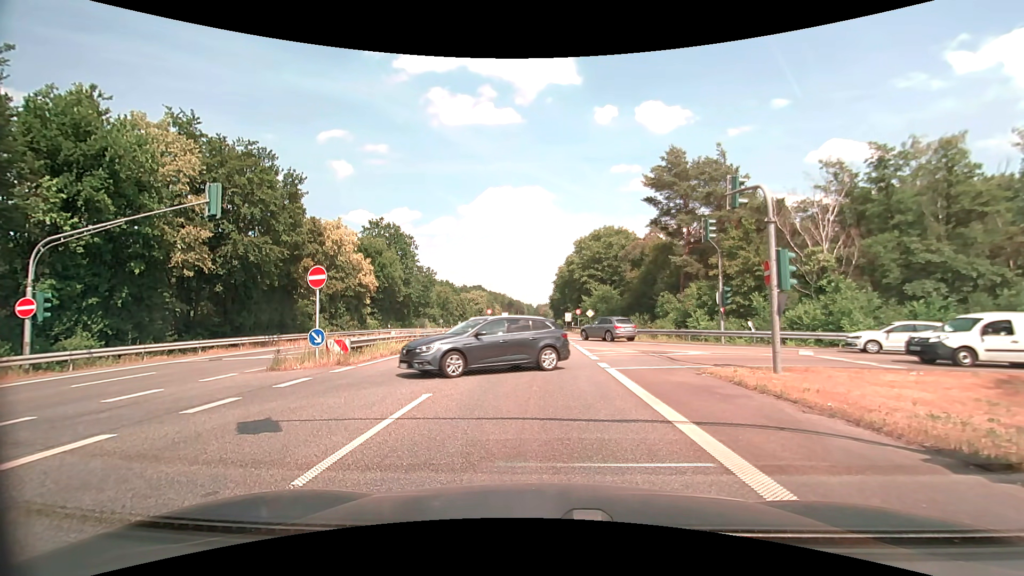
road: secondary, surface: asphalt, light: Day
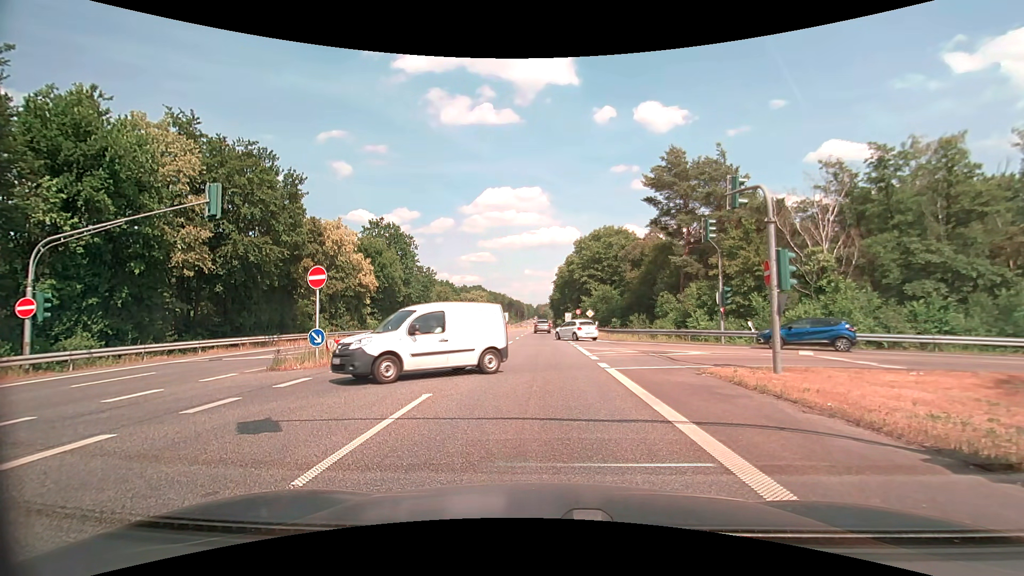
(0.0, 0.0) m; 0°
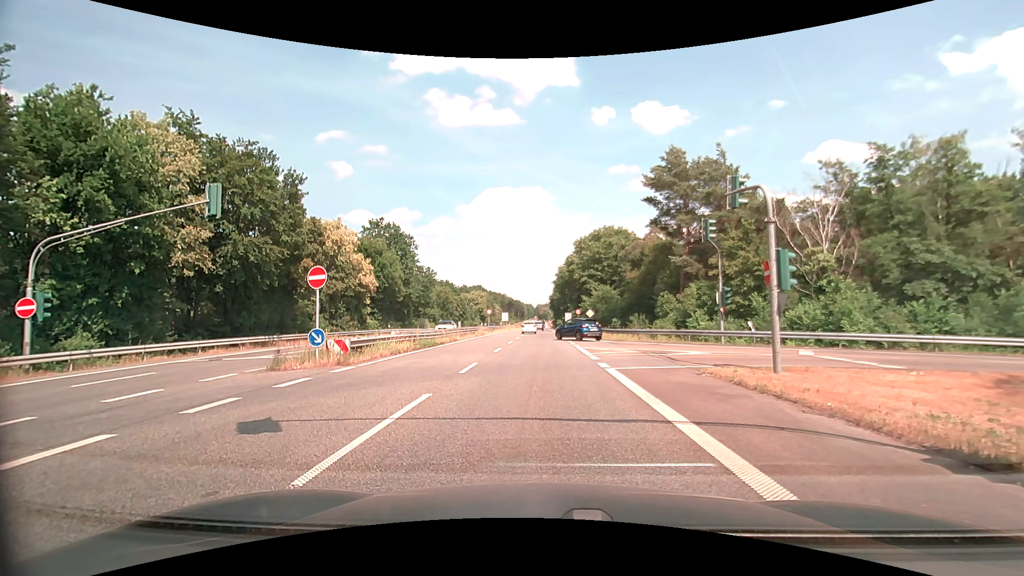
(0.0, 0.0) m; 0°
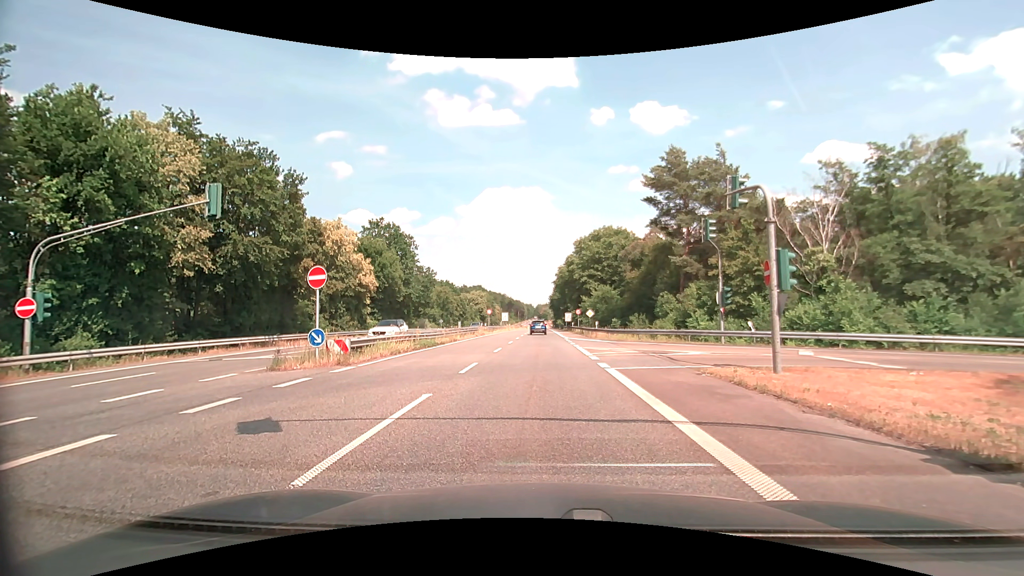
(0.0, 0.0) m; 0°
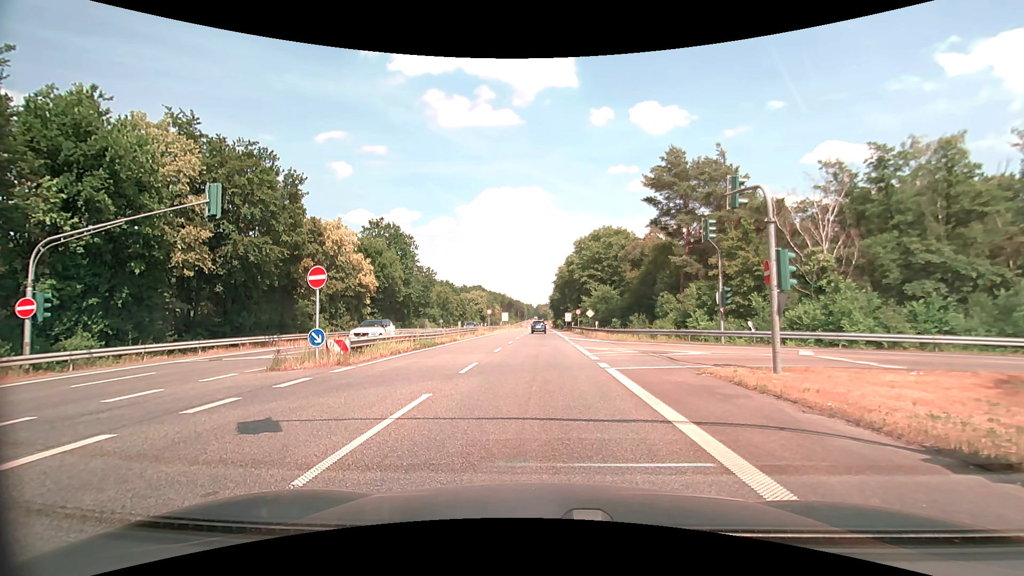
(0.0, 0.0) m; 0°
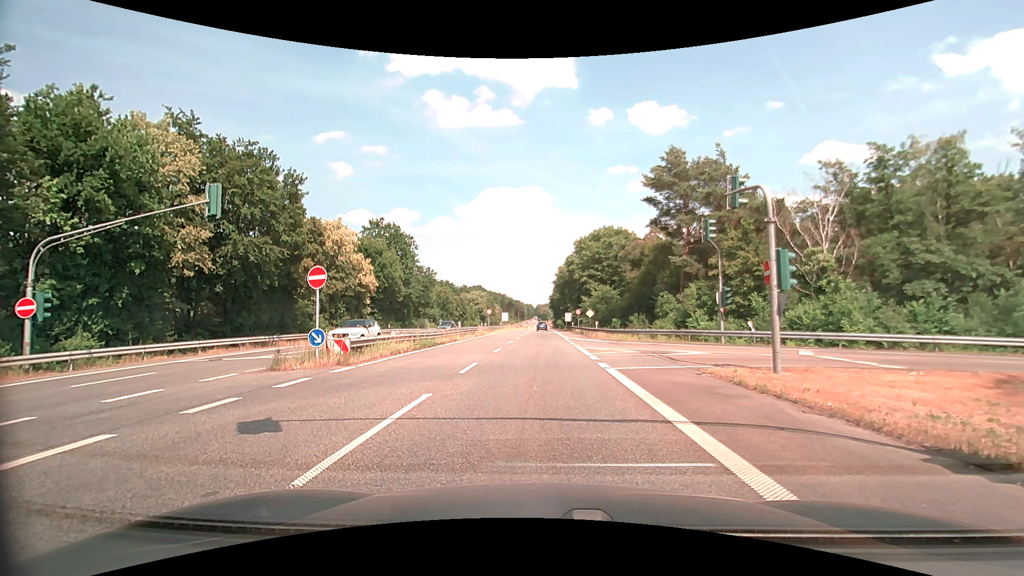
(0.0, 0.0) m; 0°
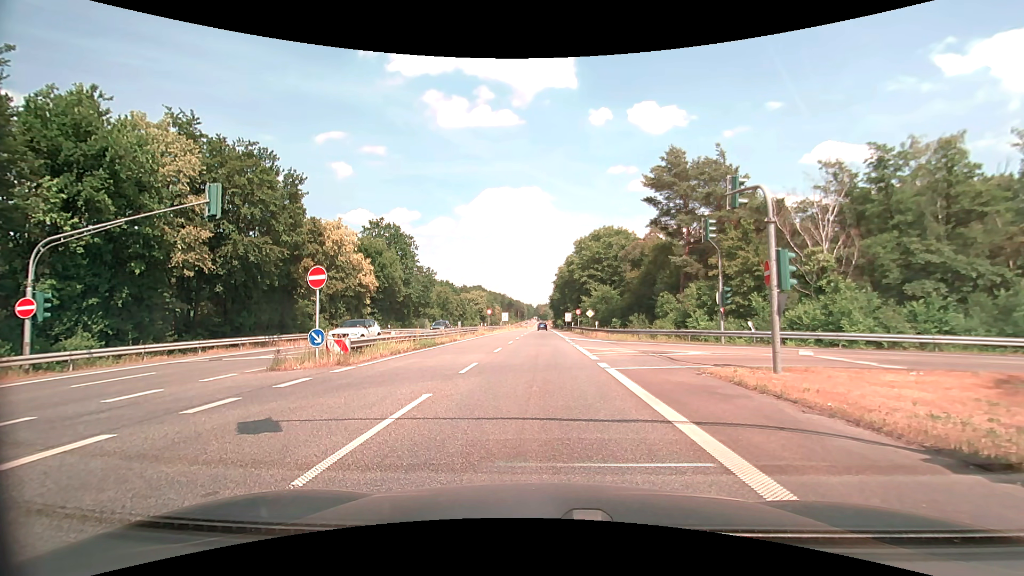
(0.0, 0.0) m; 0°
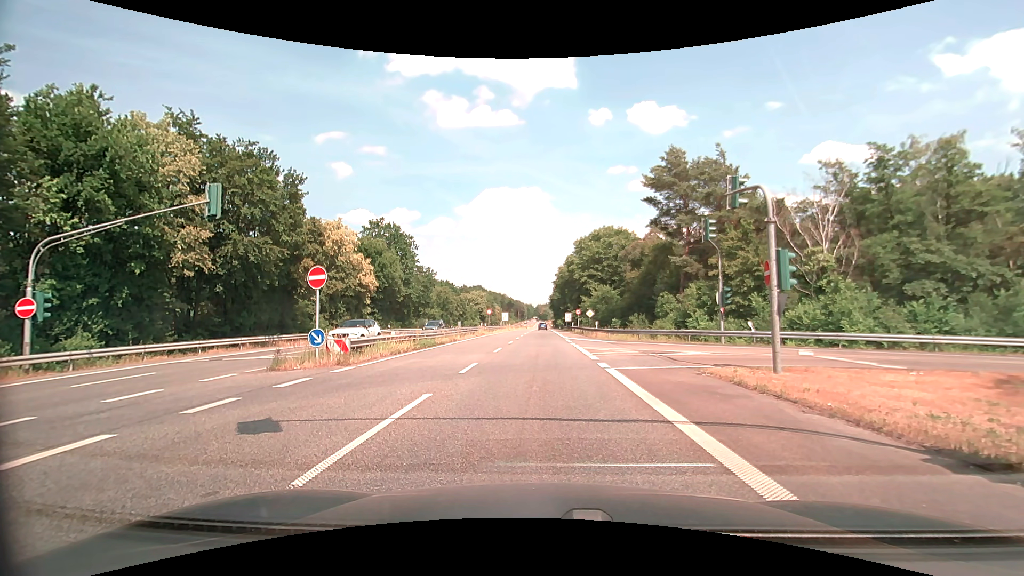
(0.0, 0.0) m; 0°
(0, +10) (+1, +20) (+1, +30) (+1, +40) (+1, +50) (+2, +60) (+2, +70) (+2, +80) (+3, +90) (+3, +100) m
